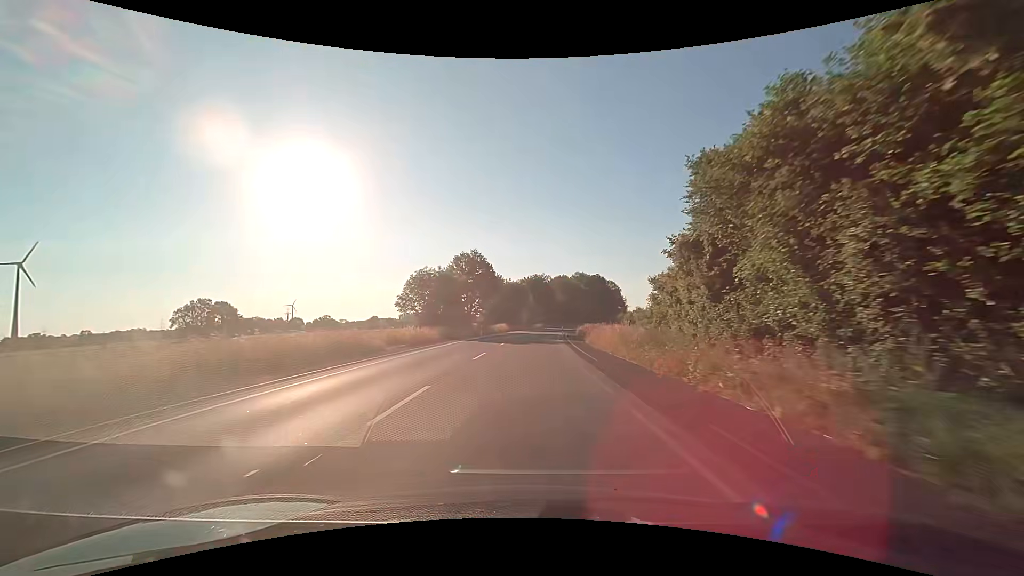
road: secondary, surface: asphalt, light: Day
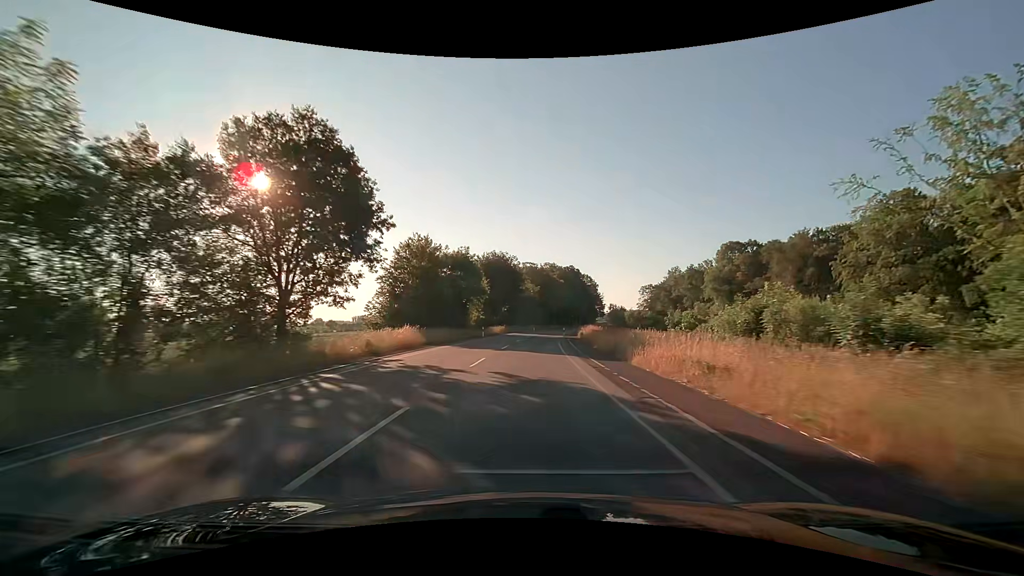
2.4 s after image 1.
(+1.2, +49.8) m; +4°
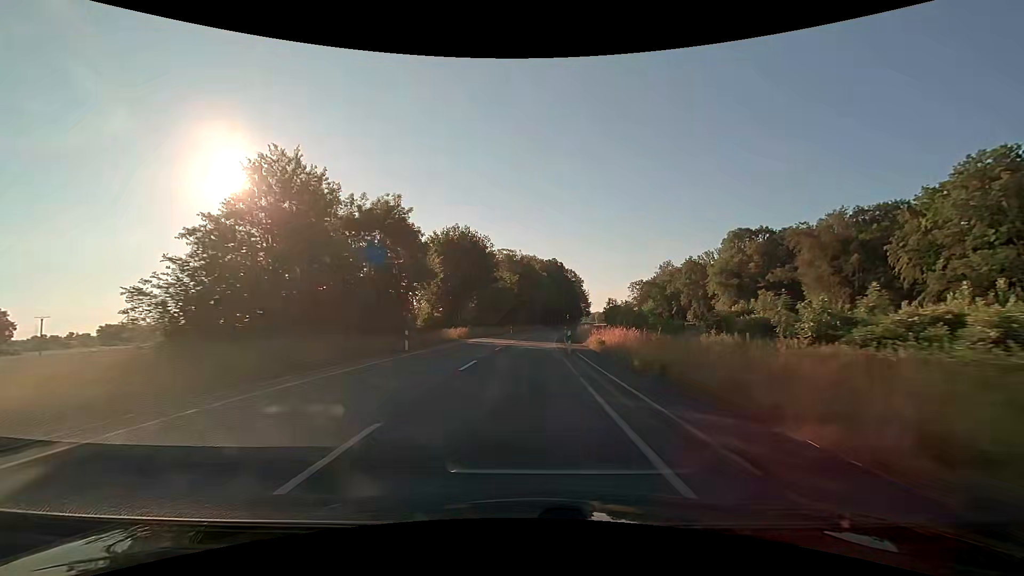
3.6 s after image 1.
(+0.6, +24.9) m; +2°
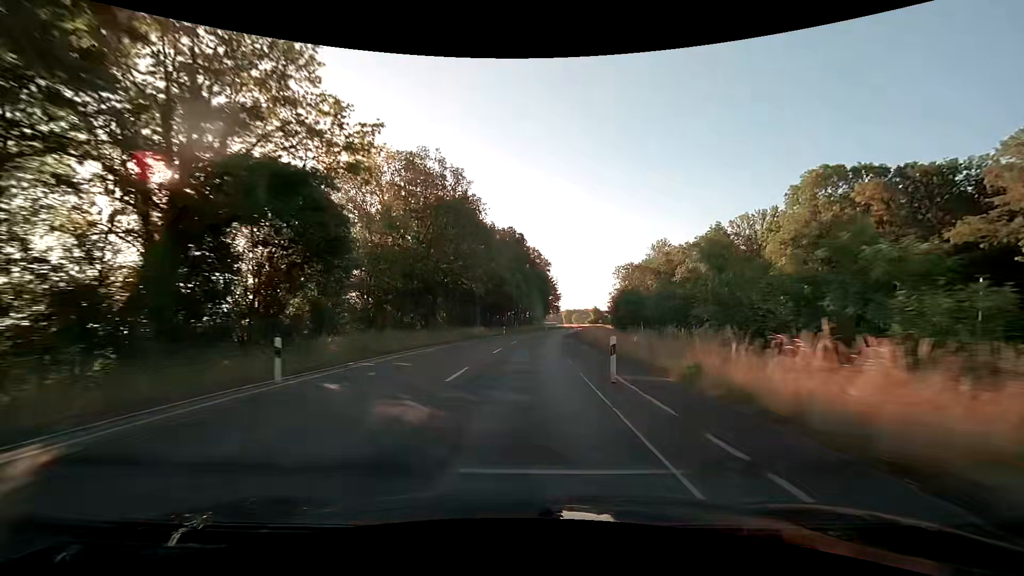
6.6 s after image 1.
(+3.0, +62.3) m; +6°
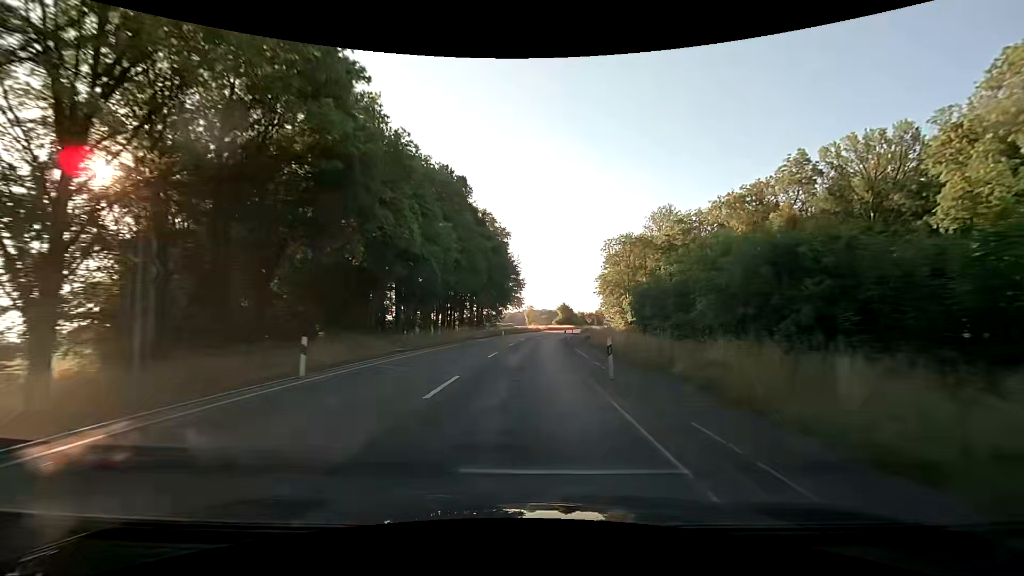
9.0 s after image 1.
(+2.1, +49.9) m; +5°
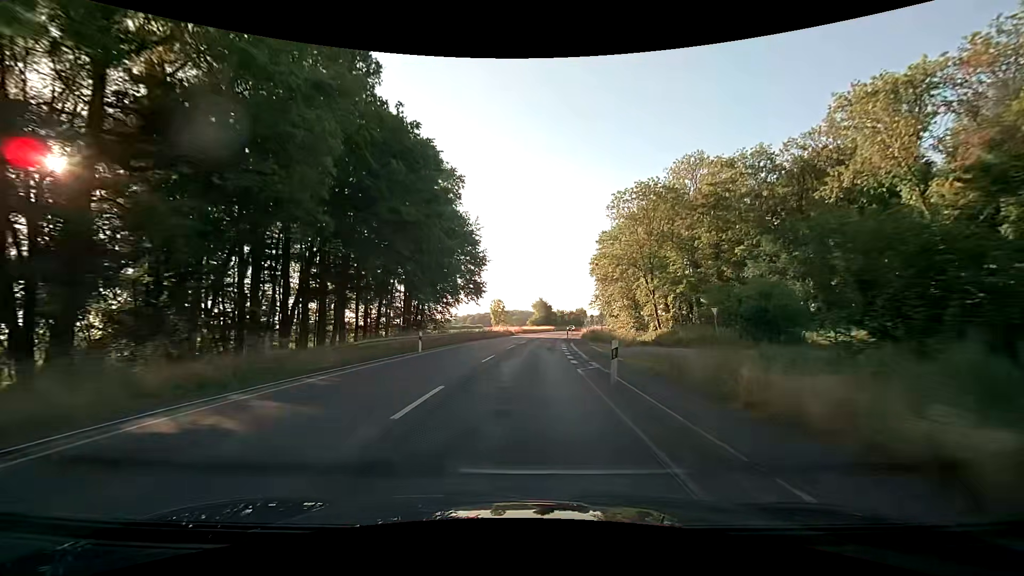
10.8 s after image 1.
(+1.1, +37.4) m; +3°
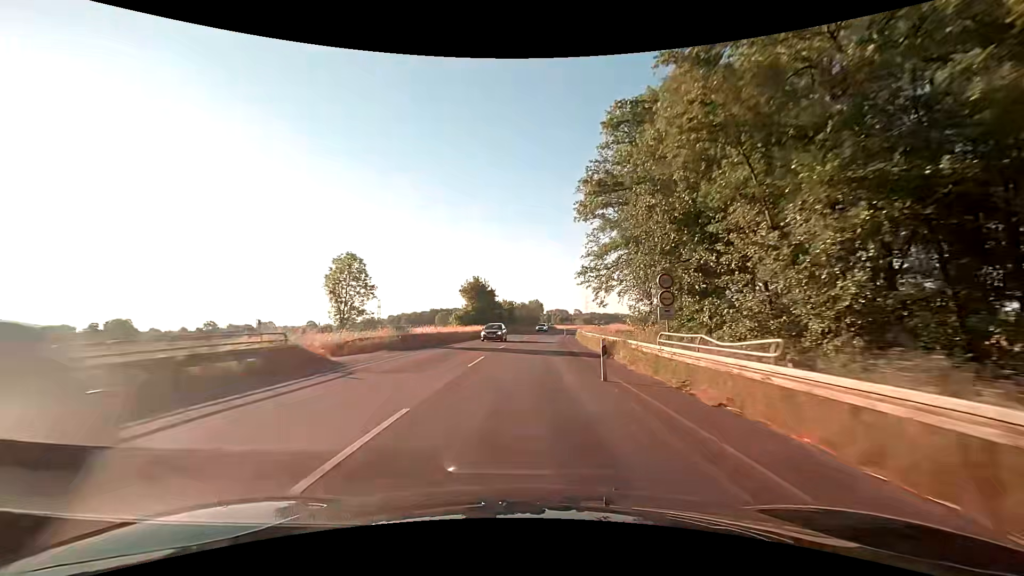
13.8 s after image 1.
(+3.3, +62.2) m; +6°
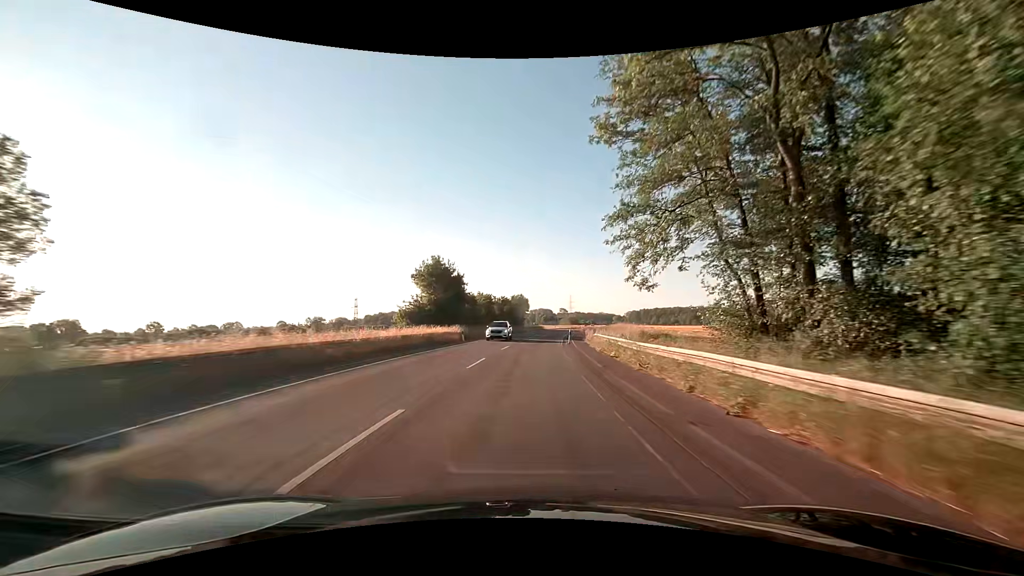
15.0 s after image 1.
(+0.3, +24.9) m; +2°
(0, +10) (0, +20) (+1, +30) (+1, +40) (+2, +50) (+3, +60) (+4, +70) (+5, +80) (+7, +90) (+8, +100) m
